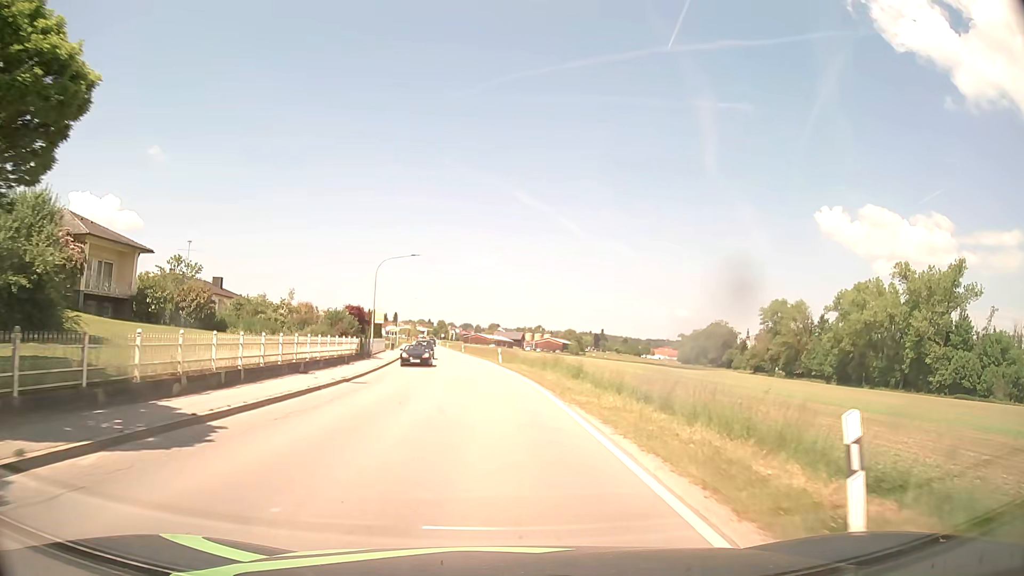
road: secondary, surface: asphalt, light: Day
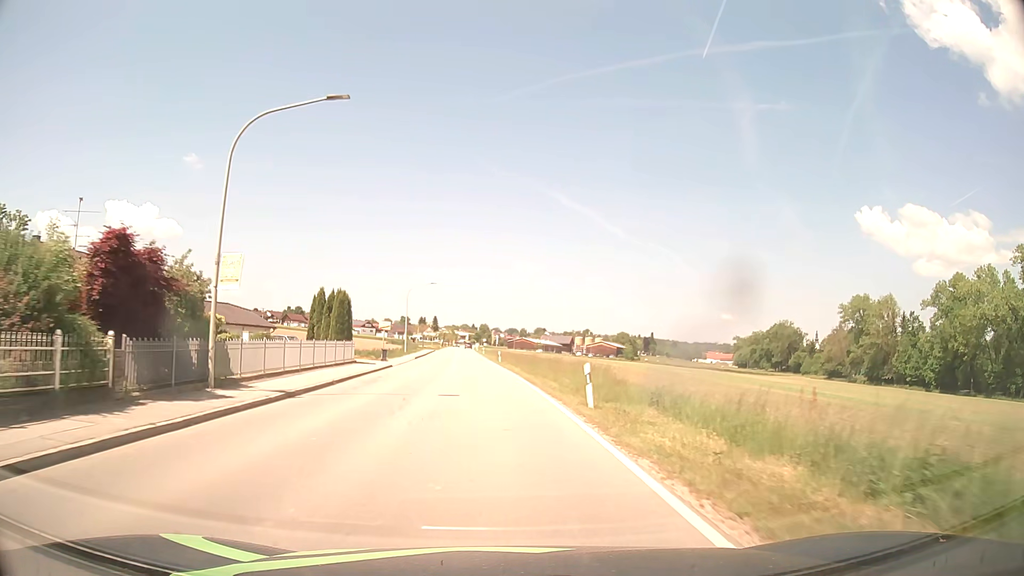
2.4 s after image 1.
(-1.0, +31.6) m; -4°
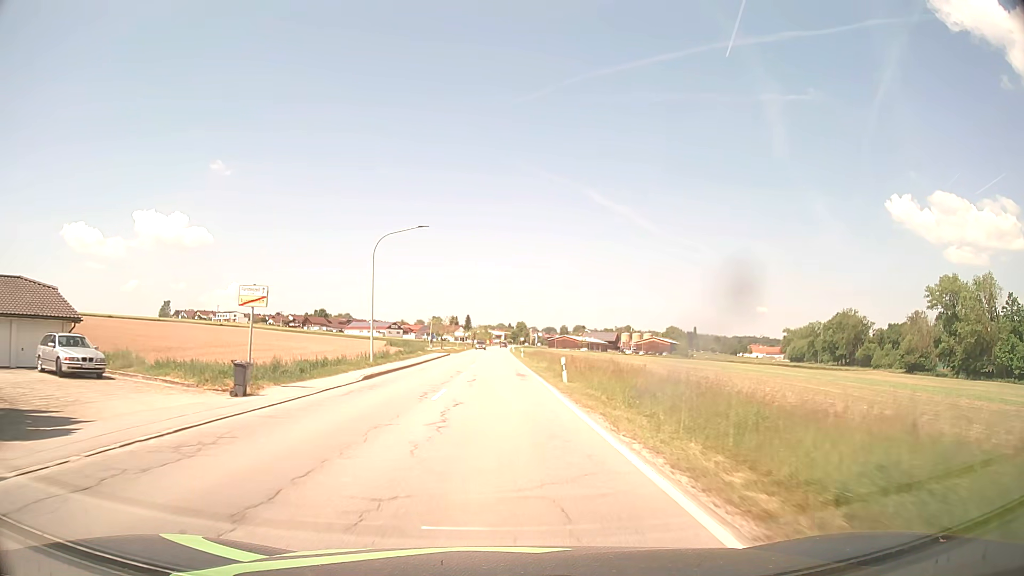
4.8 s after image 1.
(-1.0, +33.8) m; -3°
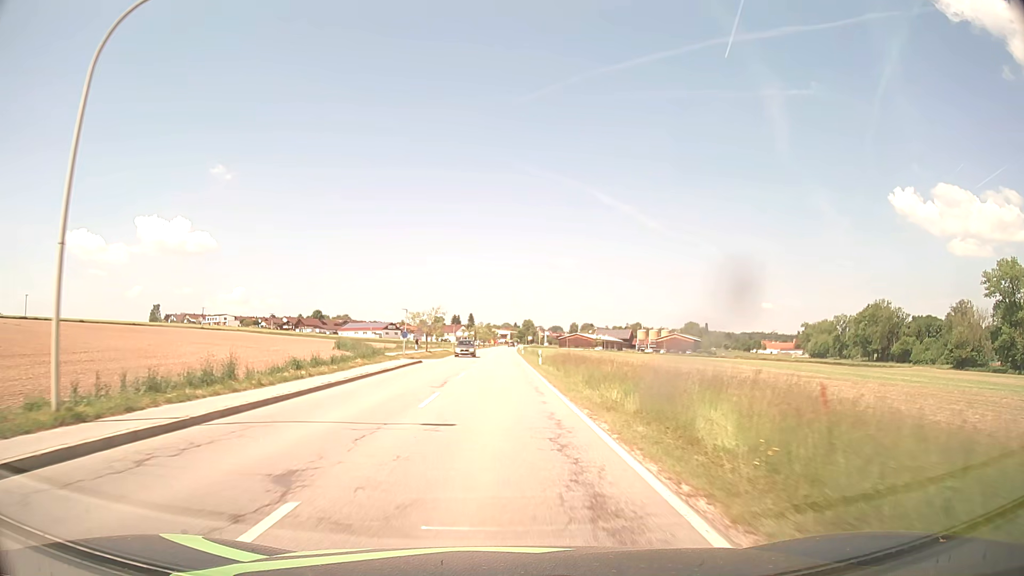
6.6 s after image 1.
(0.0, +26.7) m; 0°
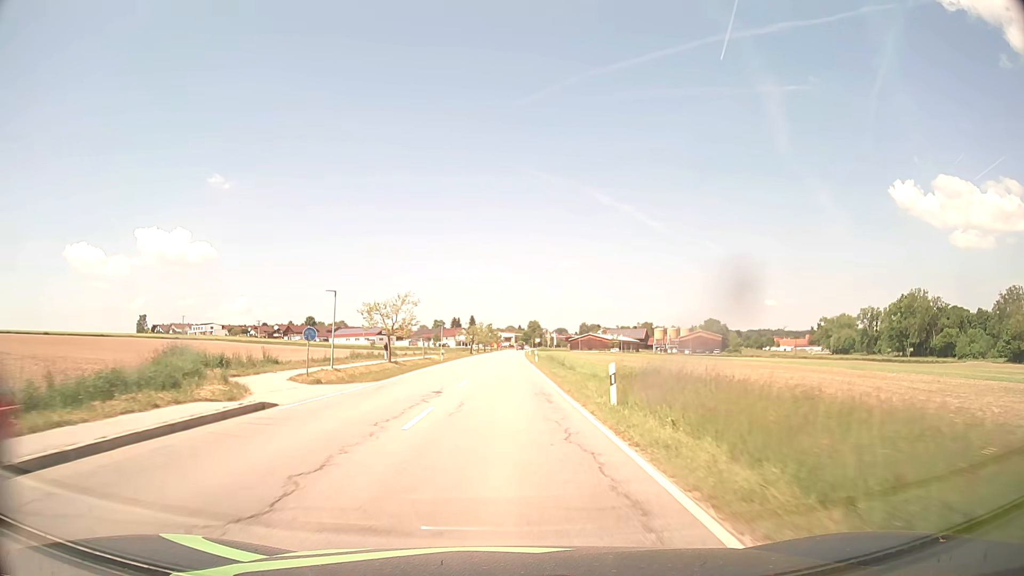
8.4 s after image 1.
(-0.1, +27.8) m; 0°
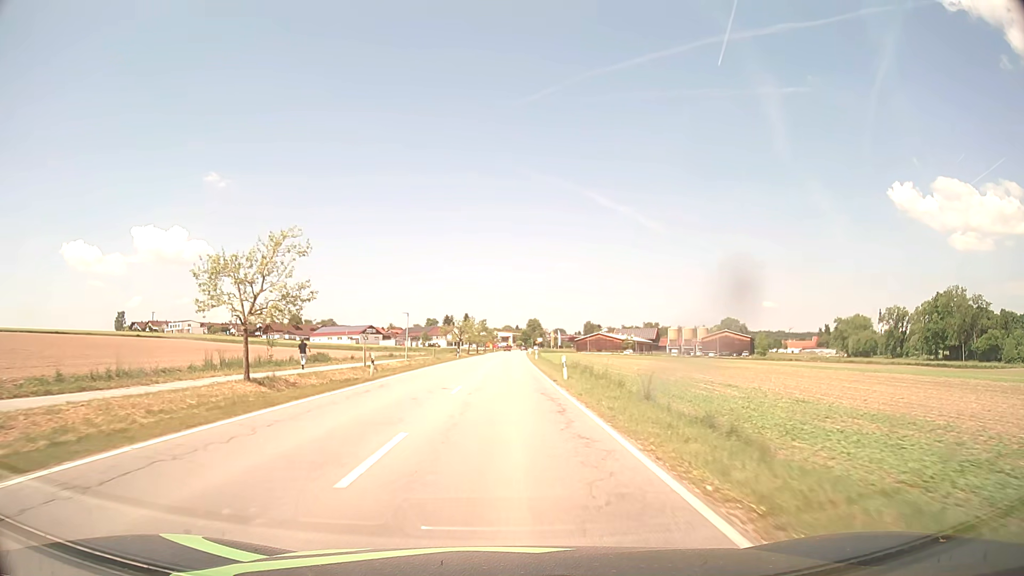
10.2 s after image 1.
(0.0, +28.9) m; 0°
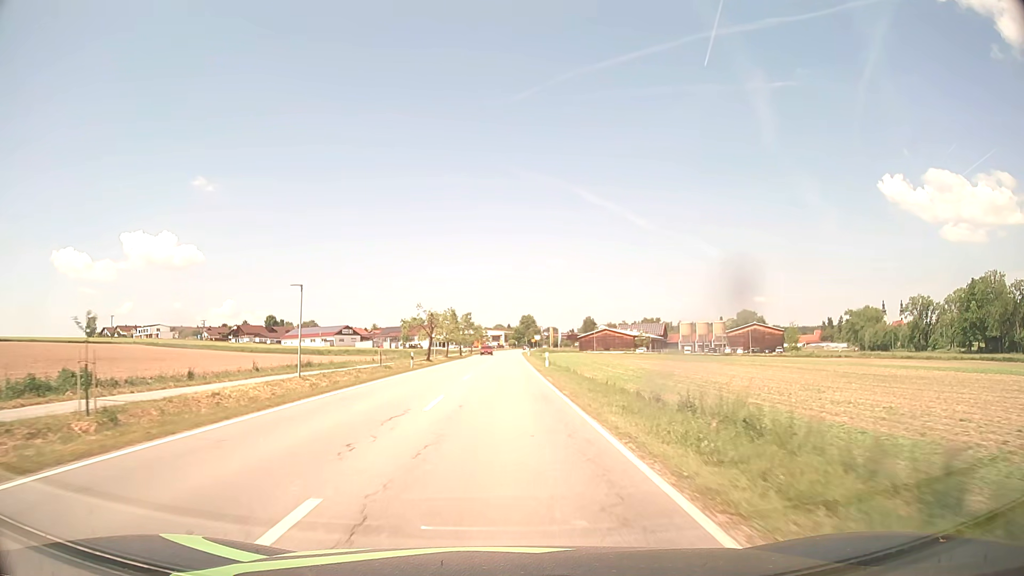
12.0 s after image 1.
(+0.2, +29.2) m; +1°
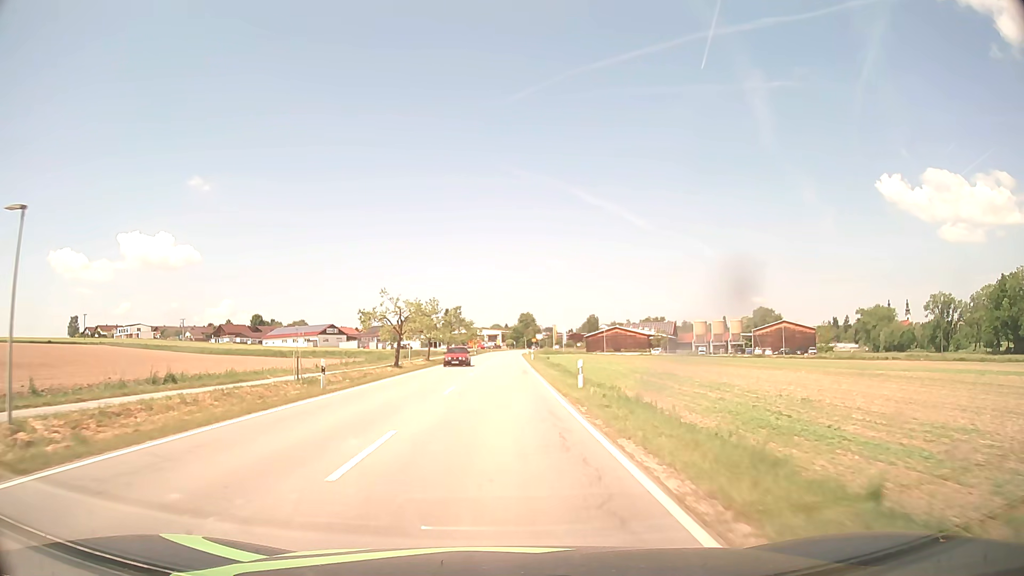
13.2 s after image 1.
(+0.1, +19.4) m; 0°
(0, +10) (0, +20) (0, +30) (0, +40) (0, +50) (0, +60) (0, +70) (0, +80) (0, +90) (0, +100) m
